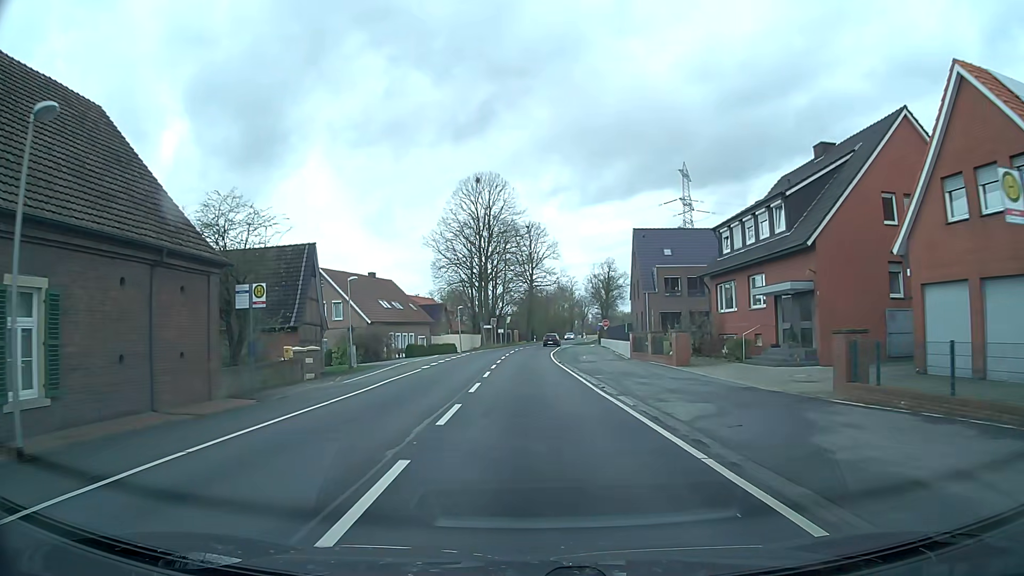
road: secondary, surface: asphalt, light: Day
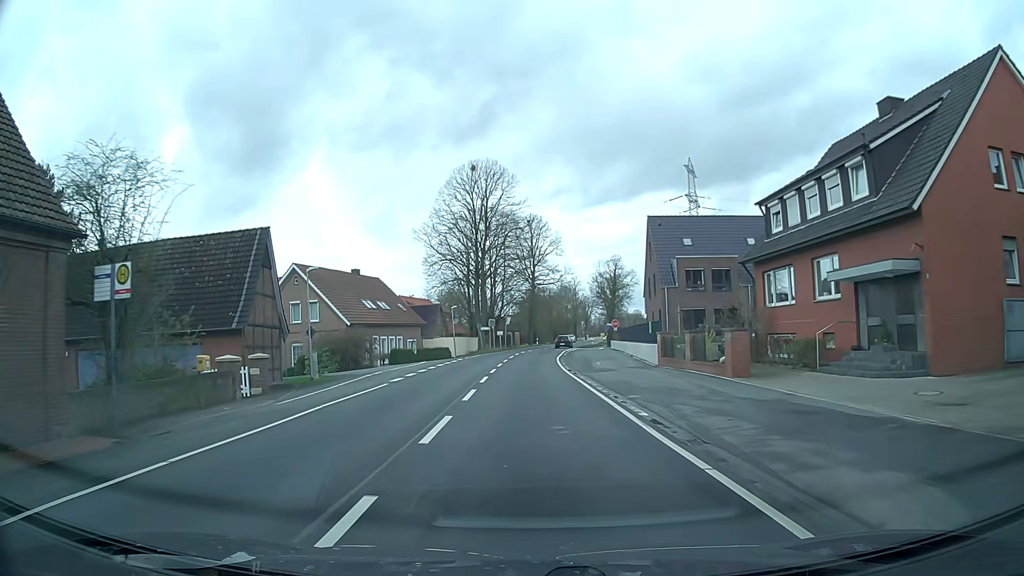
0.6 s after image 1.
(0.0, +7.6) m; 0°
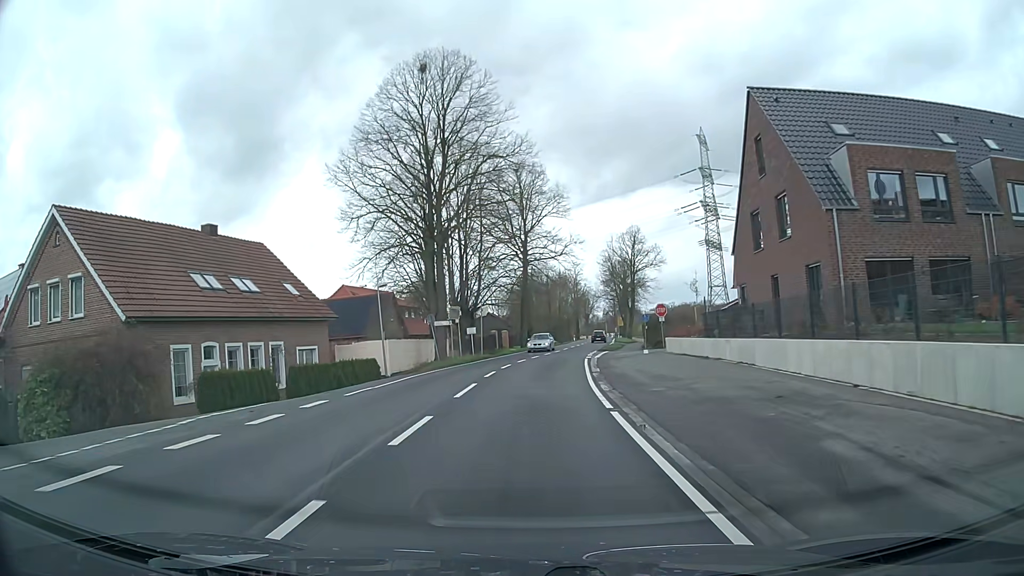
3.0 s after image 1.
(0.0, +30.2) m; 0°
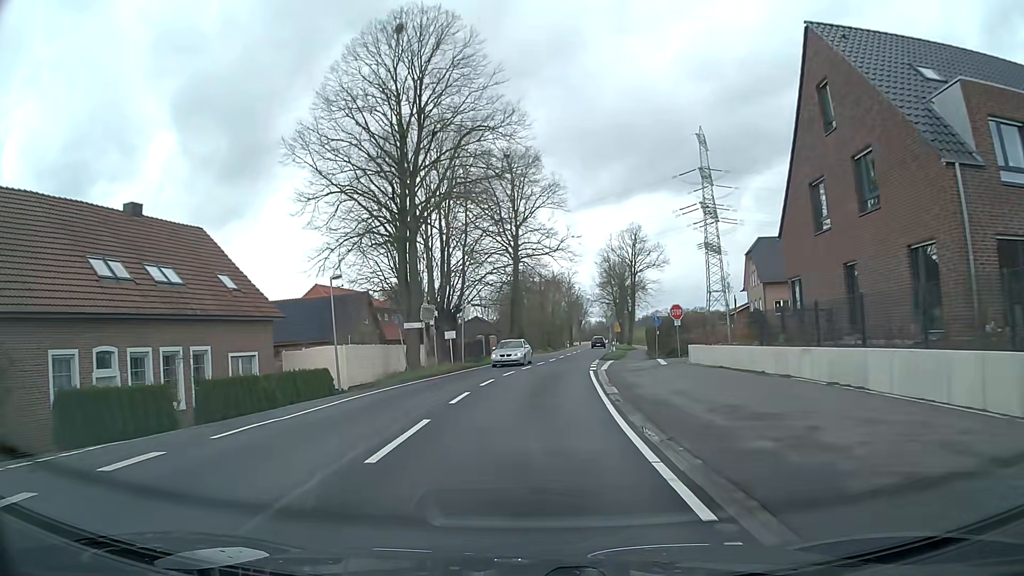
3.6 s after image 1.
(0.0, +7.5) m; +1°
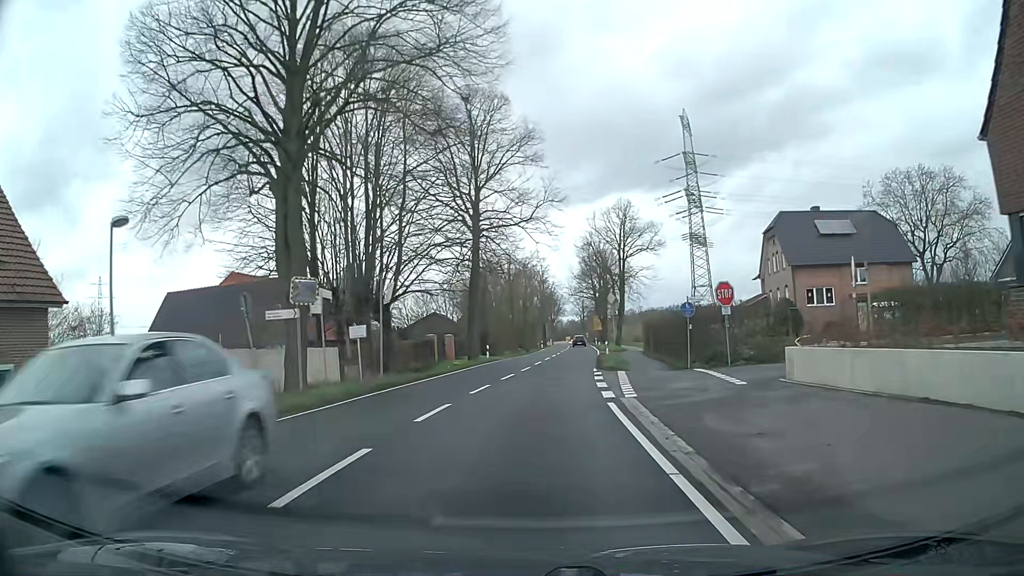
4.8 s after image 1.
(+0.4, +15.1) m; +3°
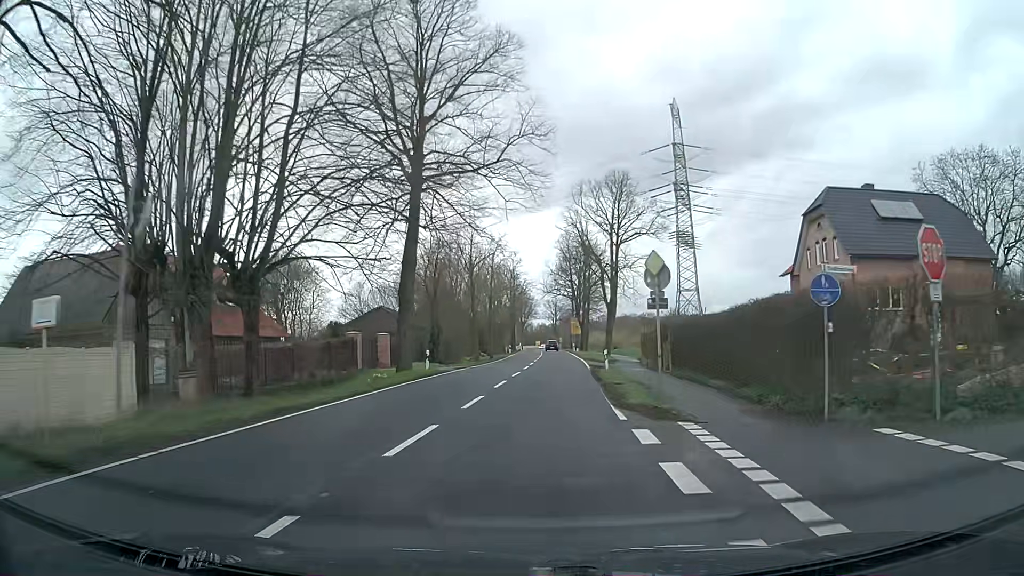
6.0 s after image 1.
(+0.1, +15.0) m; +2°
